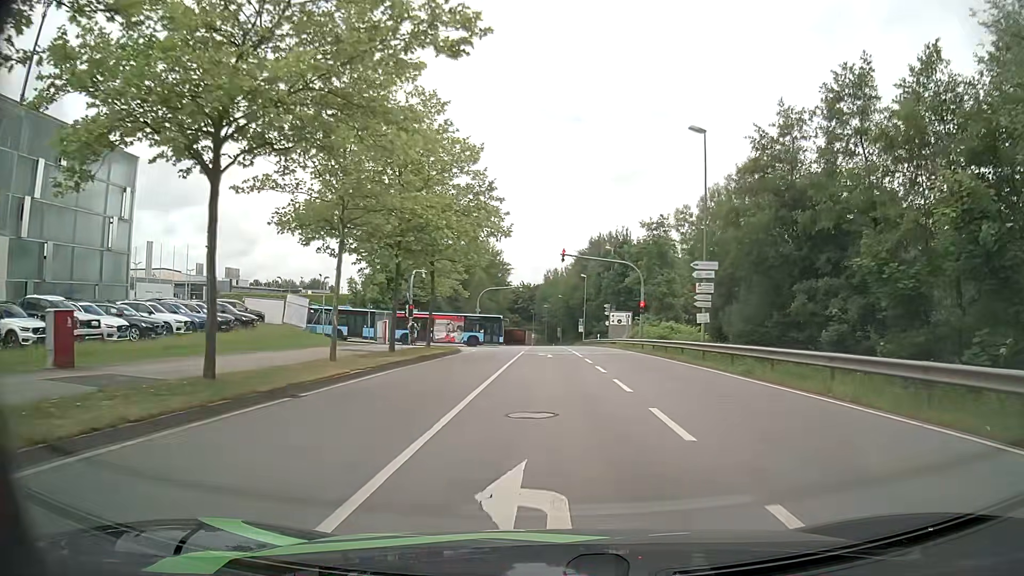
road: secondary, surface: asphalt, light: Day
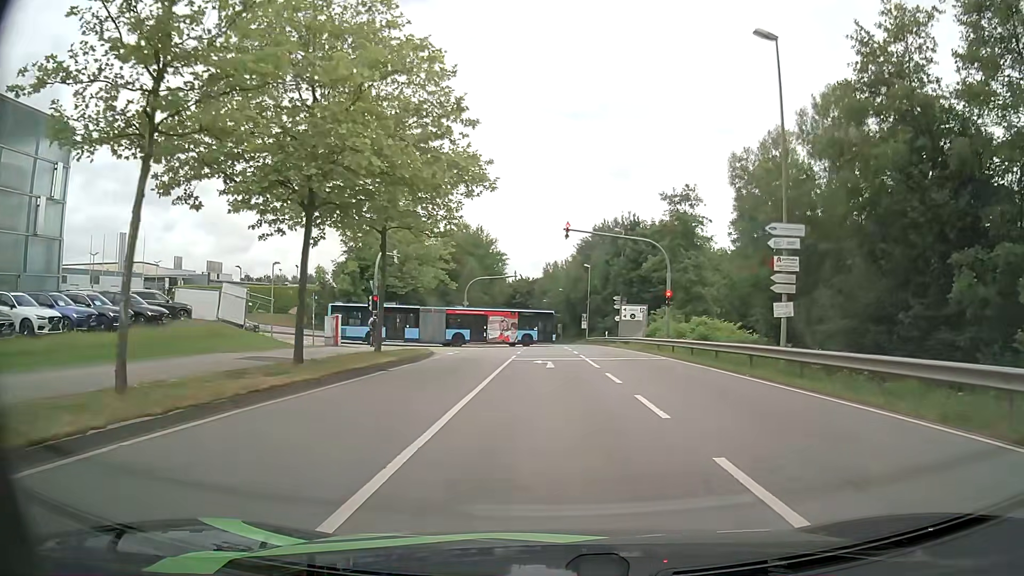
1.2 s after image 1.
(0.0, +10.1) m; +1°
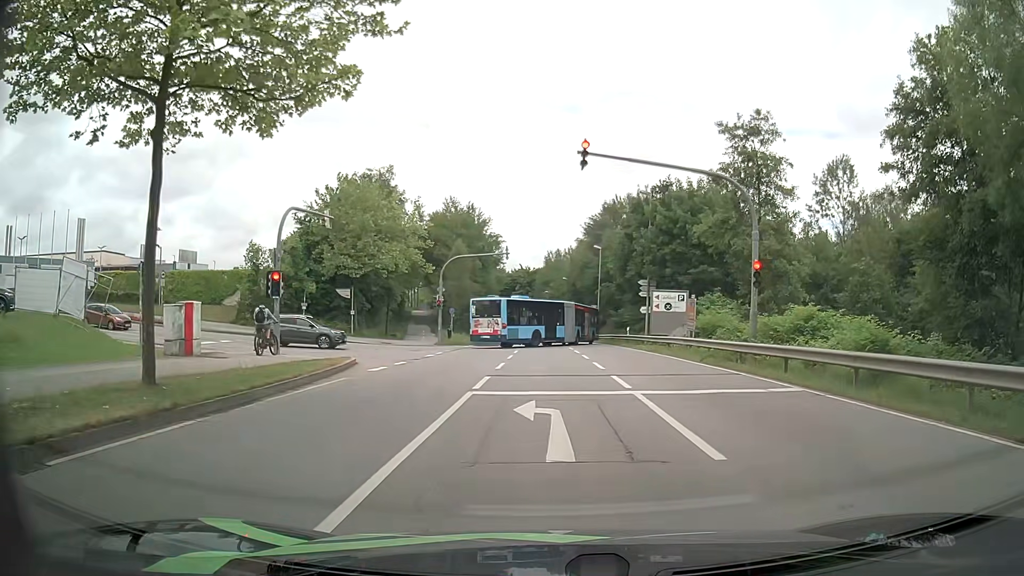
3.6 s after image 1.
(-0.2, +14.7) m; -1°
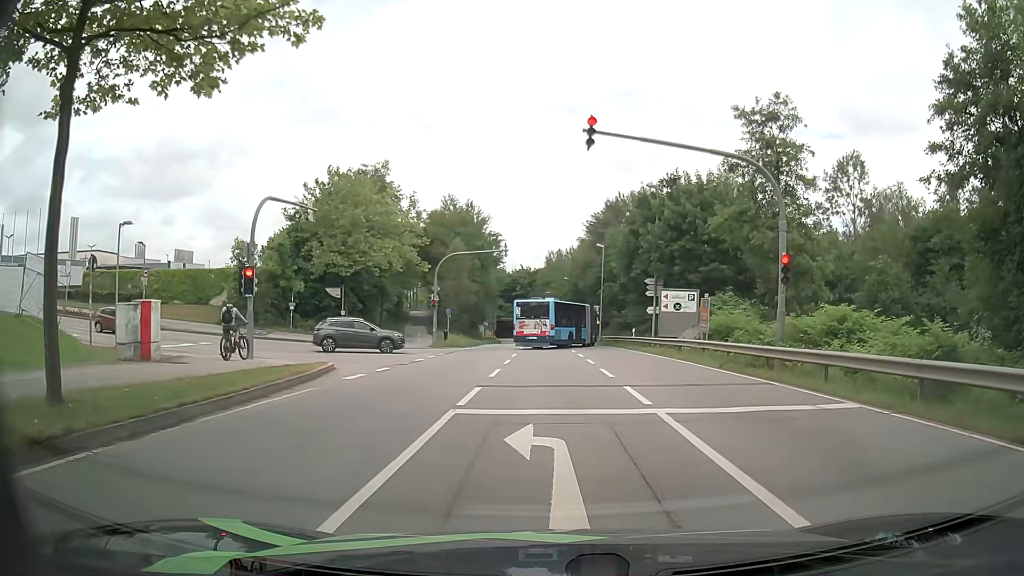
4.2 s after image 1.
(0.0, +2.4) m; -1°
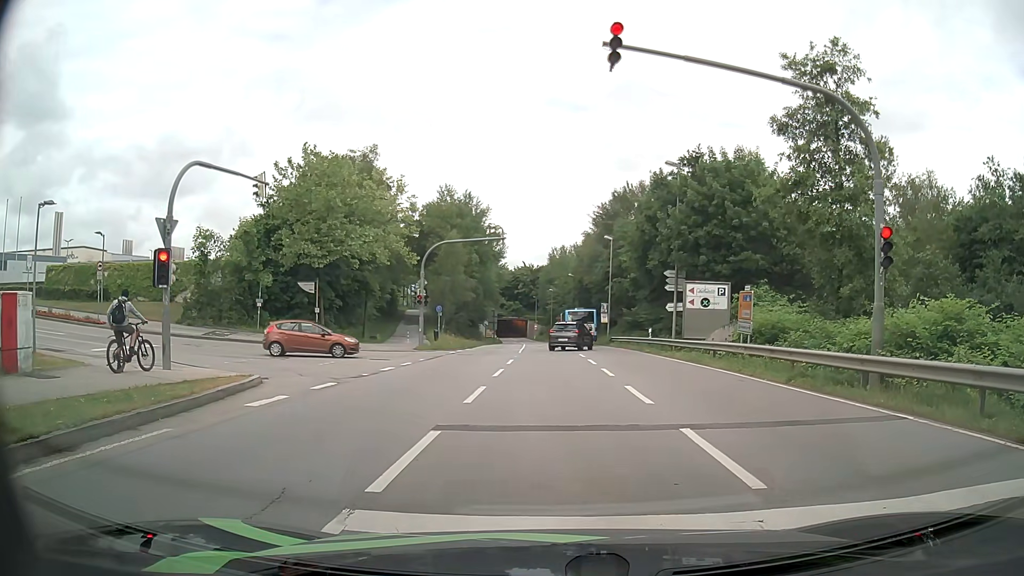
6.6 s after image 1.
(+0.1, +5.5) m; +1°
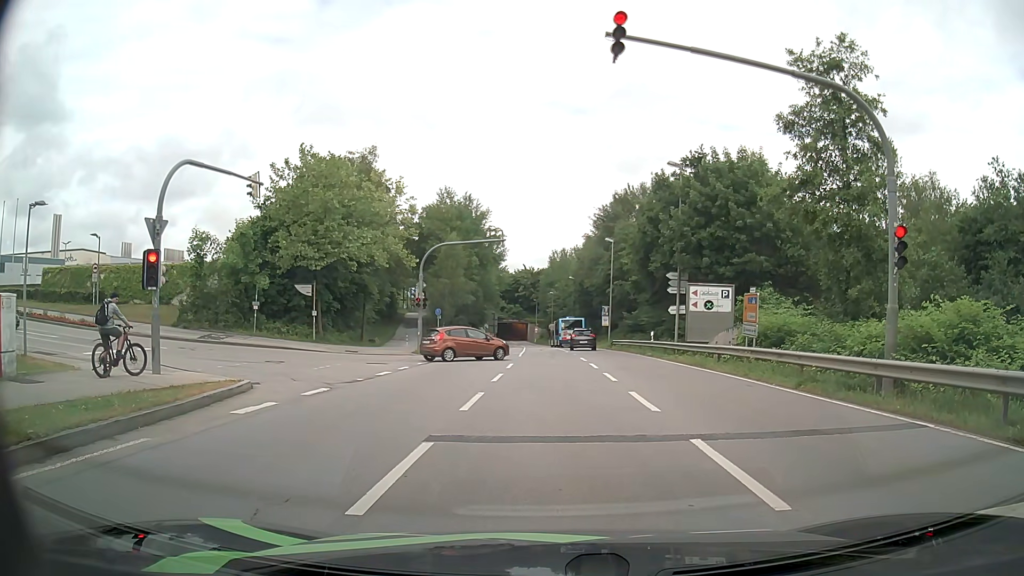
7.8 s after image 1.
(0.0, +0.6) m; 0°
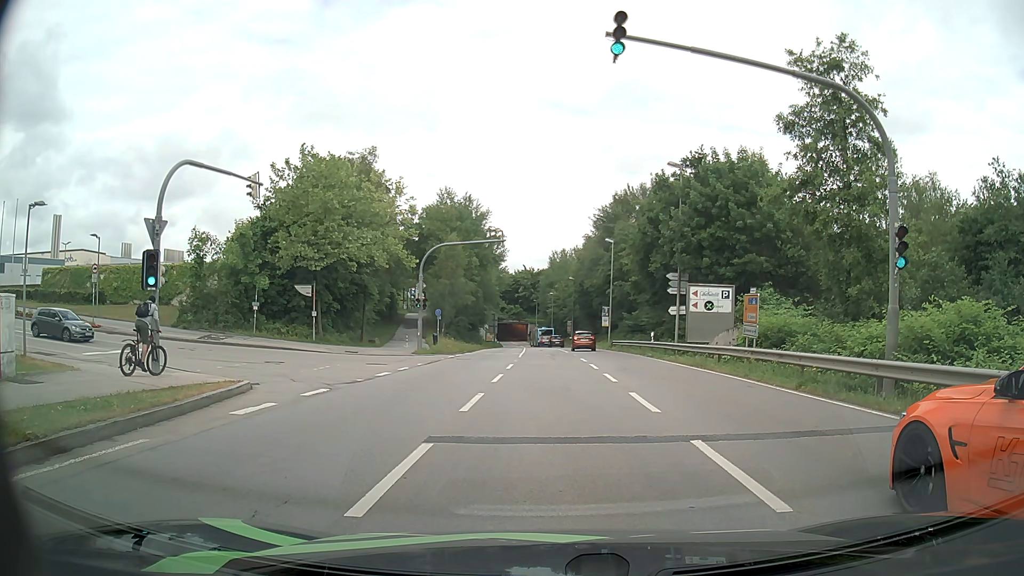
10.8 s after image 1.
(0.0, +0.1) m; 0°
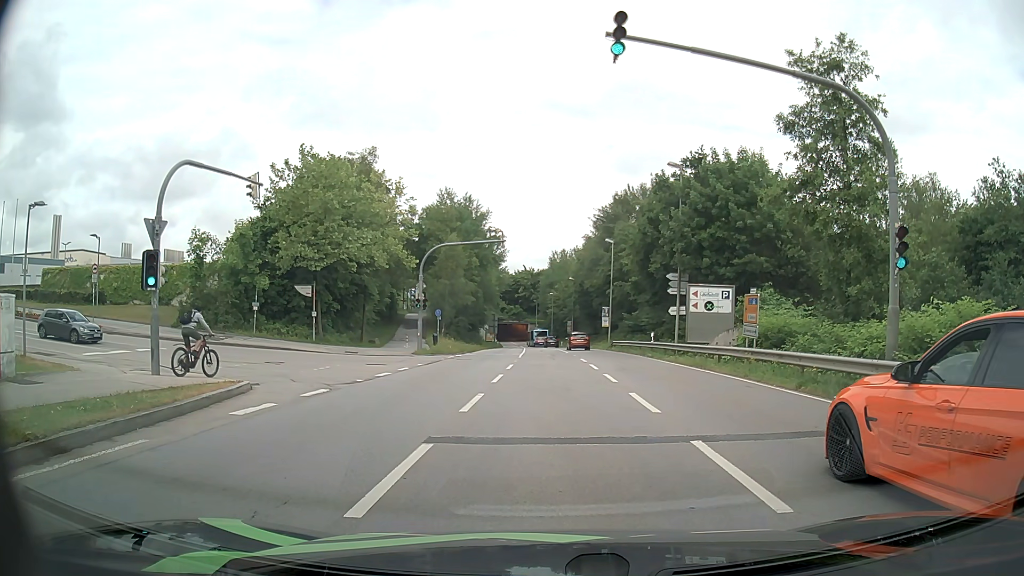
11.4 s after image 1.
(0.0, 0.0) m; 0°
